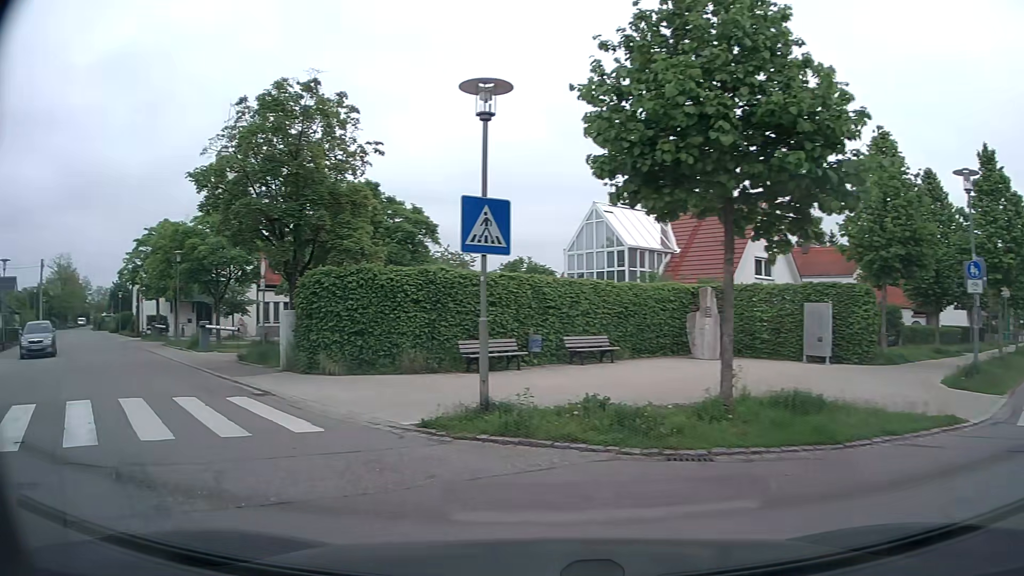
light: Day
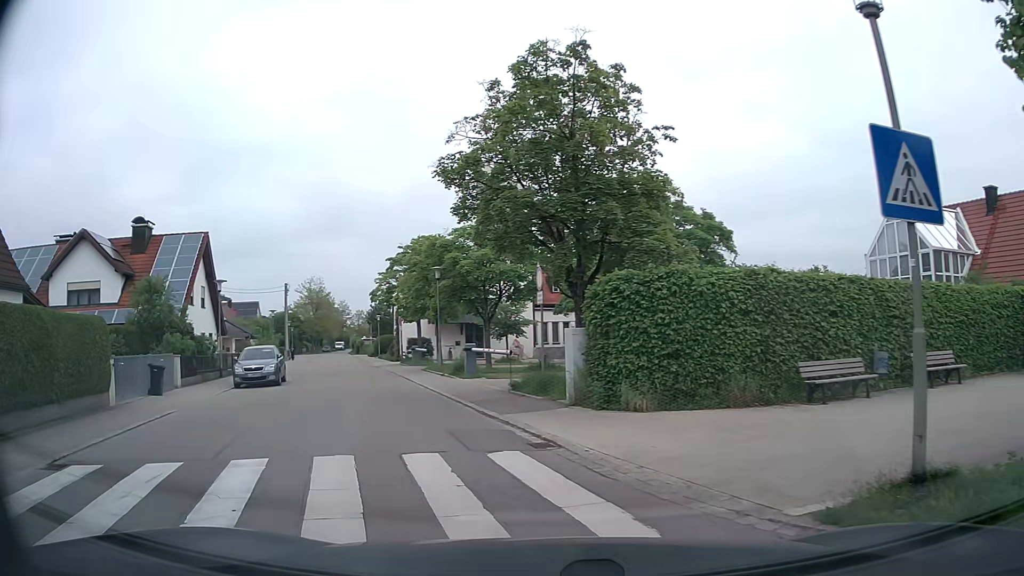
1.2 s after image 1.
(-0.9, +3.8) m; -24°
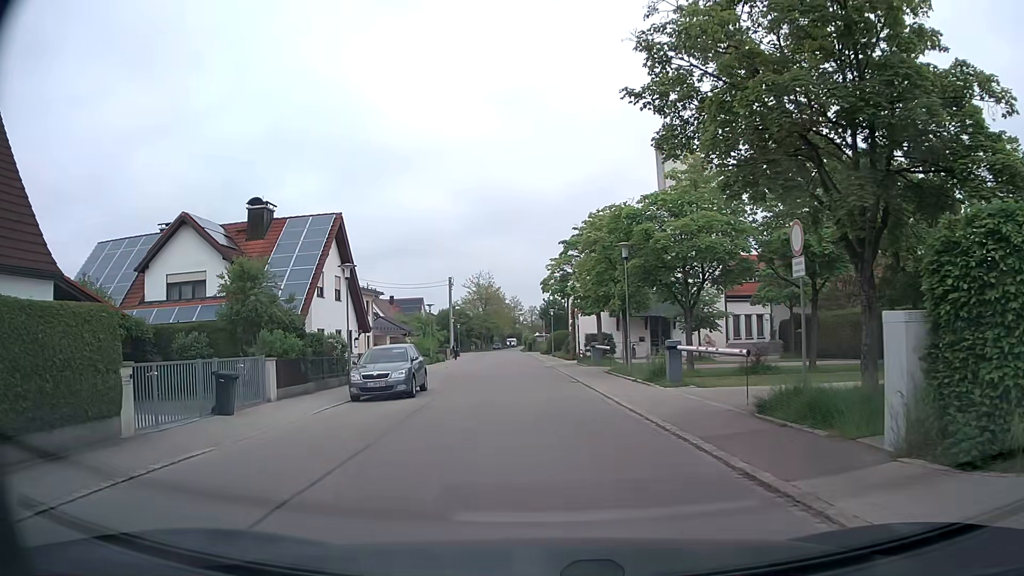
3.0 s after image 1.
(-1.0, +6.4) m; -16°
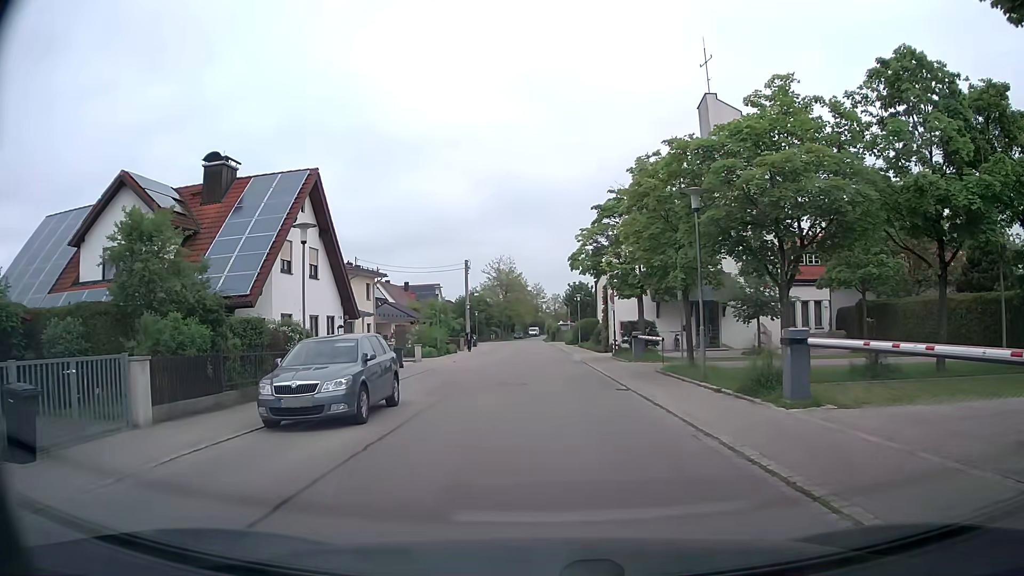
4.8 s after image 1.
(0.0, +7.6) m; 0°
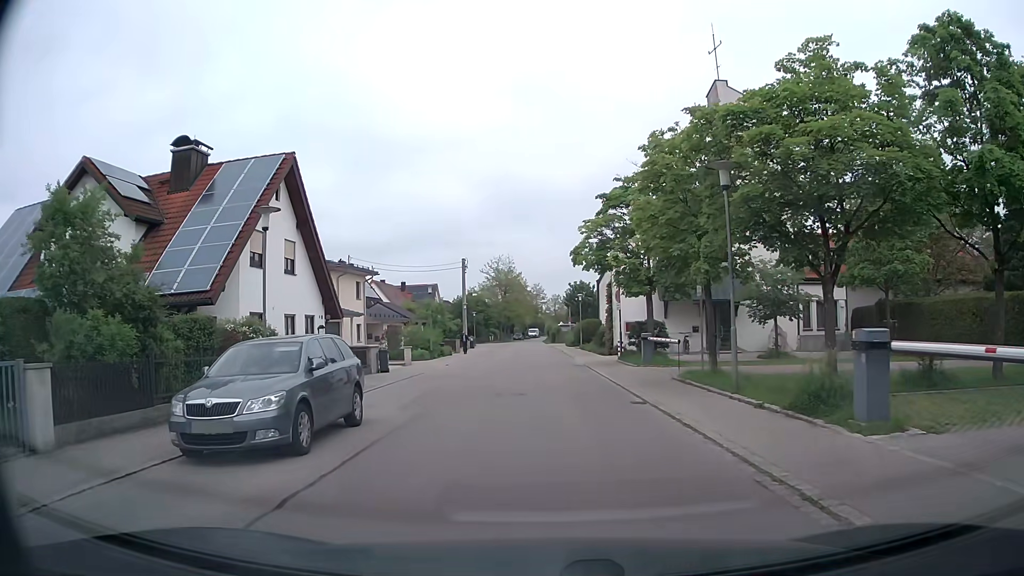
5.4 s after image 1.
(0.0, +2.8) m; 0°
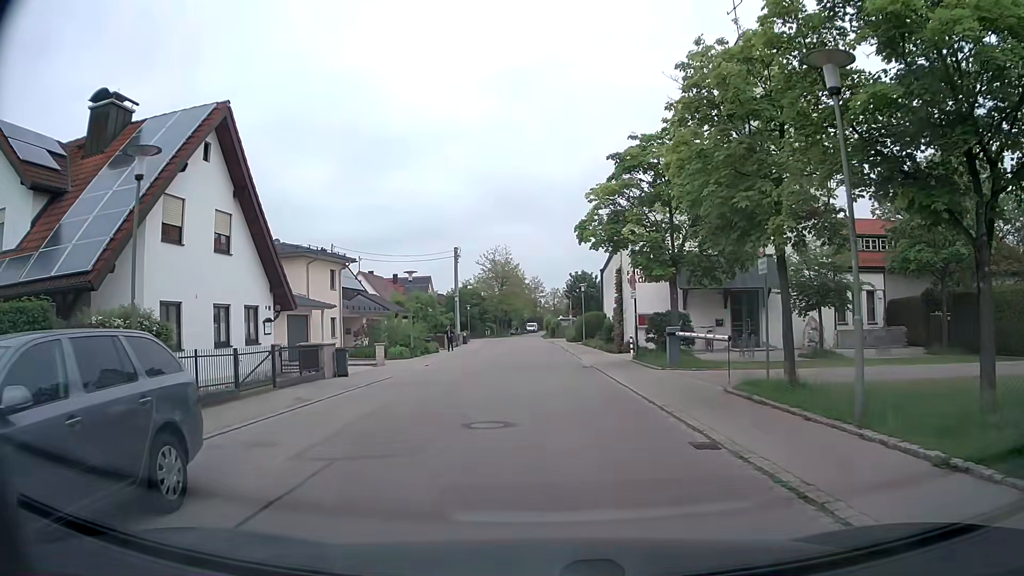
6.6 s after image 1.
(0.0, +5.6) m; +1°
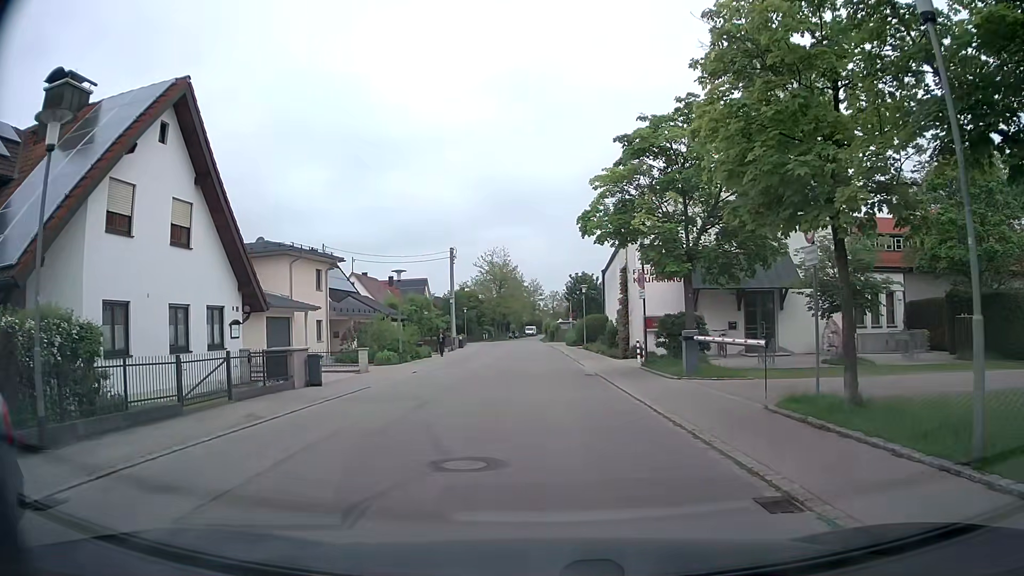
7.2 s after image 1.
(0.0, +2.5) m; -1°
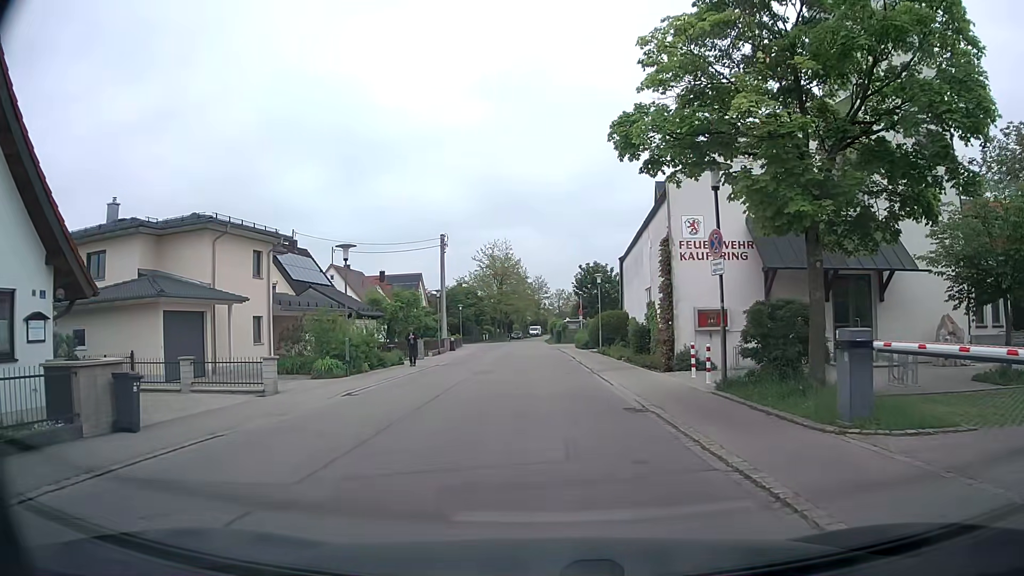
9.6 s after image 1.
(+0.1, +9.8) m; +1°
(0, +10) (0, +20) (-1, +30) (-1, +40) (-1, +50) (-2, +60) (-2, +70) (-3, +80) (-3, +90) (-3, +100) m
